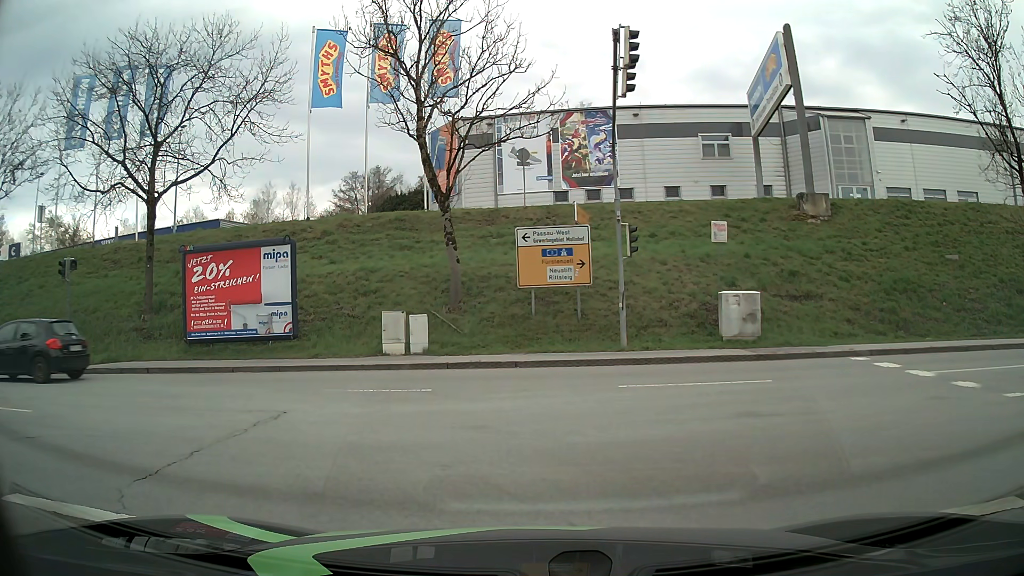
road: primary_link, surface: asphalt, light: Day
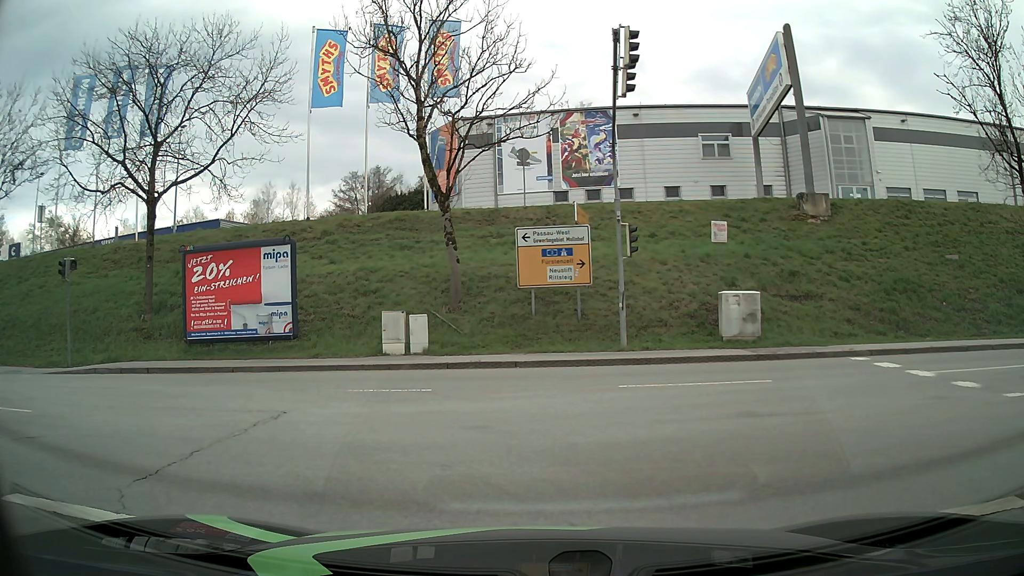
(0.0, 0.0) m; 0°
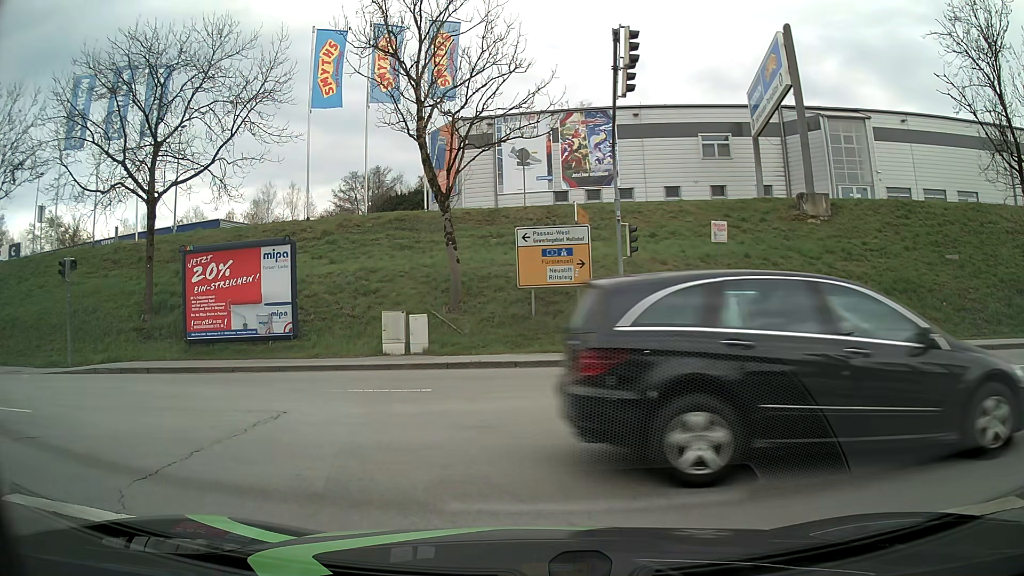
(0.0, 0.0) m; 0°
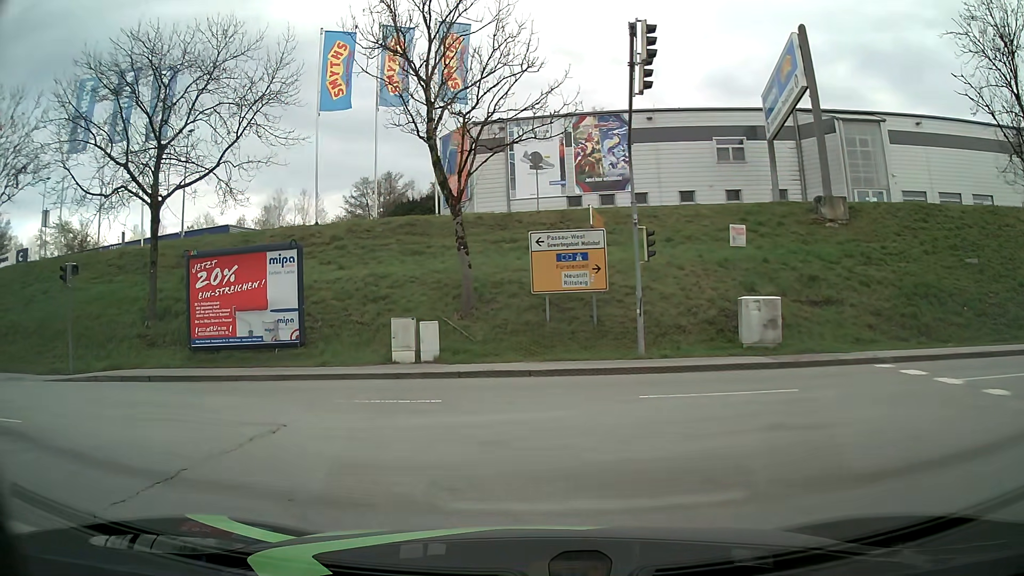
(0.0, +0.7) m; -2°
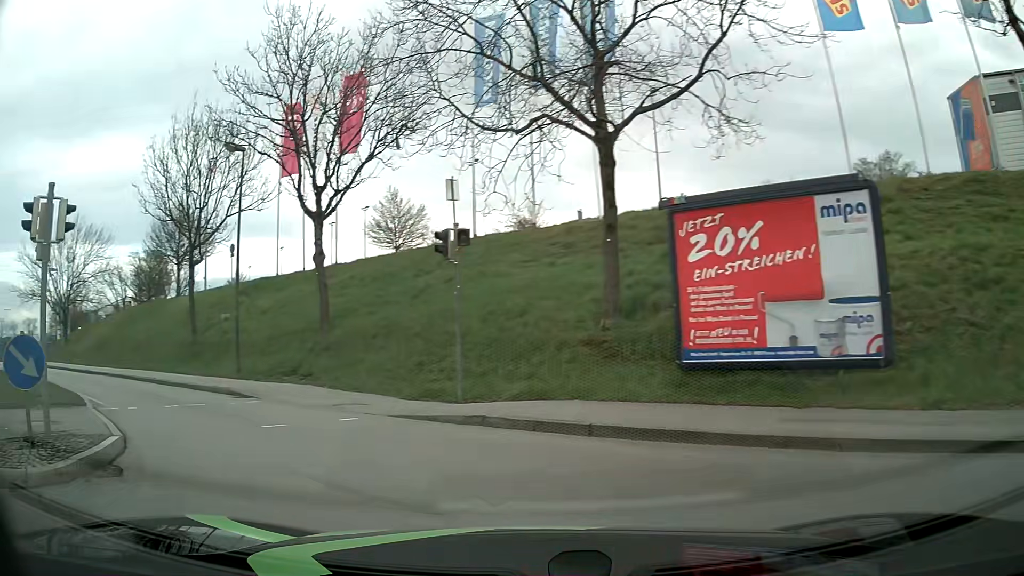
(-3.3, +8.7) m; -42°
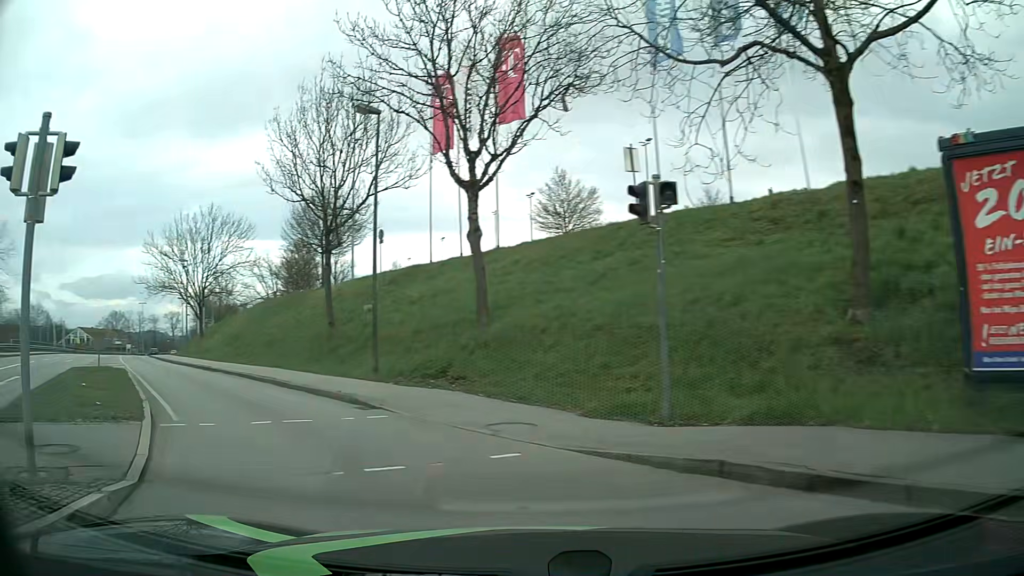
(-0.5, +3.9) m; -13°
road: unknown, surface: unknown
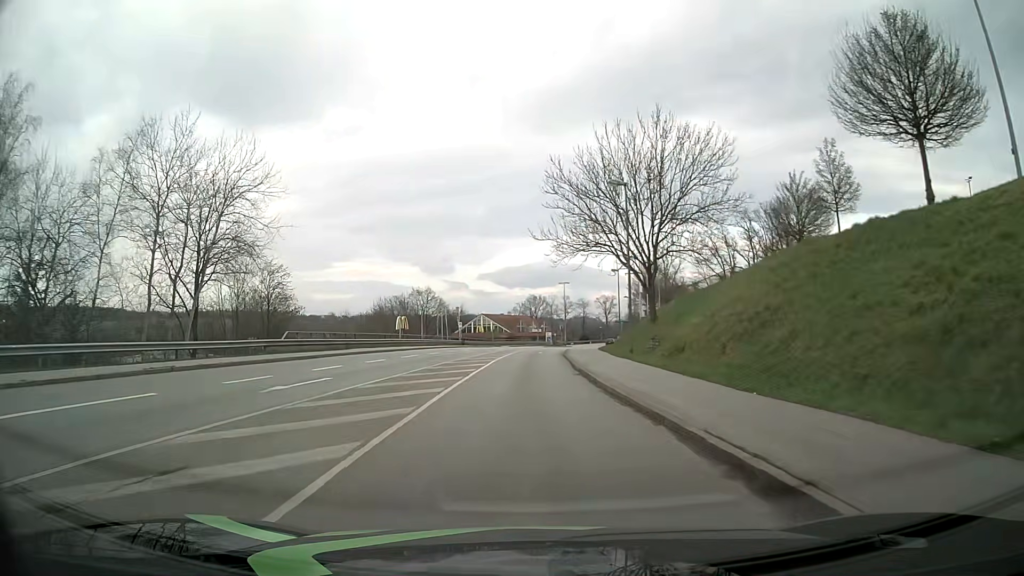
(-12.4, +22.9) m; -38°
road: tertiary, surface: asphalt
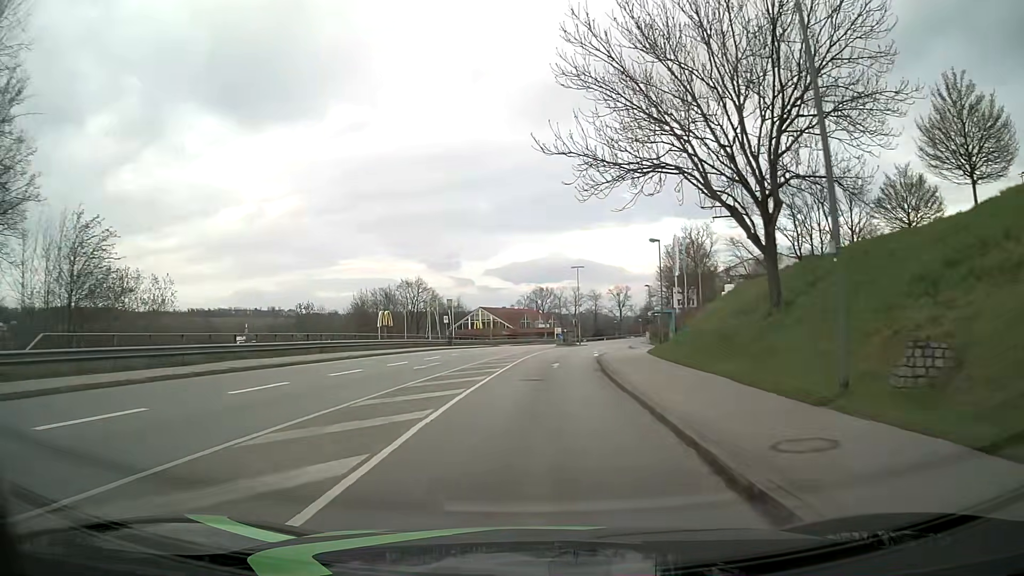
(-0.1, +20.4) m; -1°
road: primary_link
(0, +10) (0, +20) (+1, +30) (+2, +40) (+3, +50) (+4, +60) (+5, +70) (+7, +80) (+9, +89) (+11, +99) m
